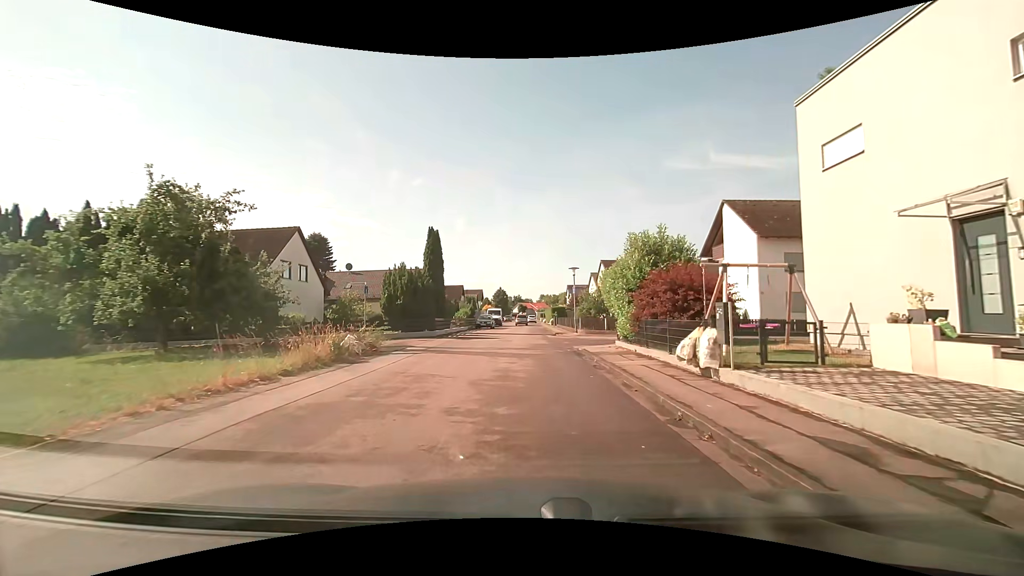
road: residential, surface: asphalt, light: Day
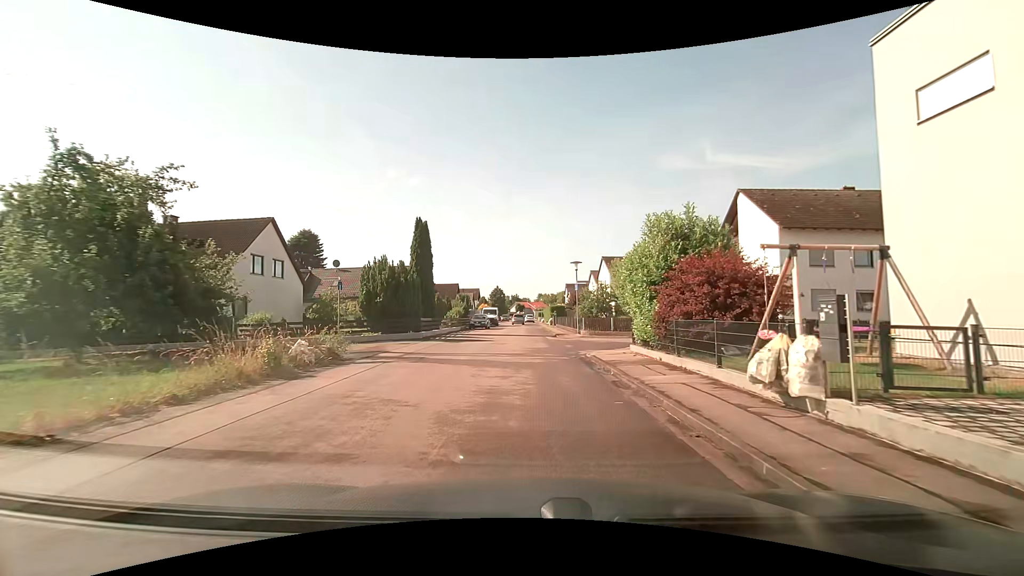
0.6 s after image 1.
(0.0, +3.4) m; 0°
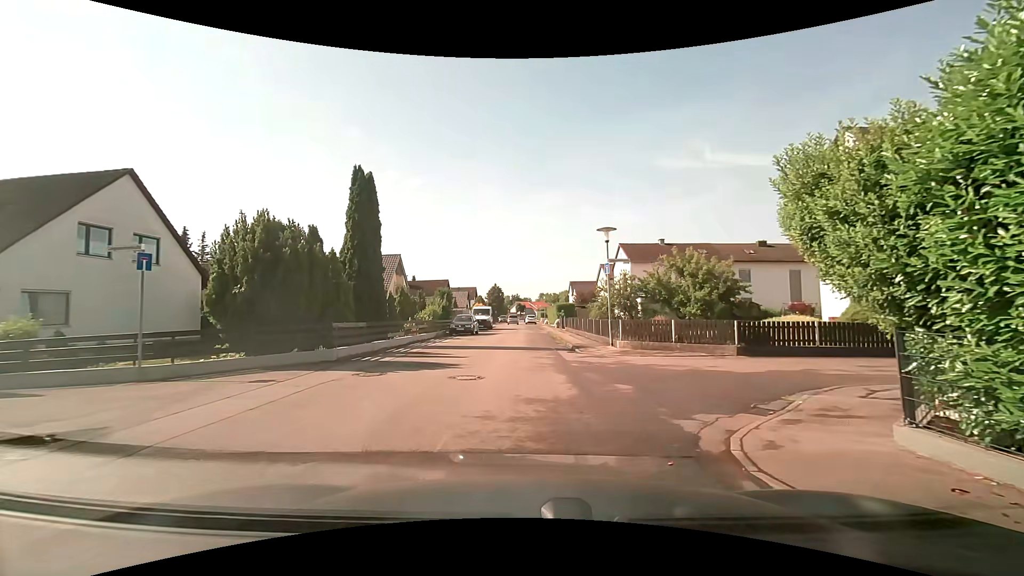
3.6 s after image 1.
(0.0, +11.9) m; 0°
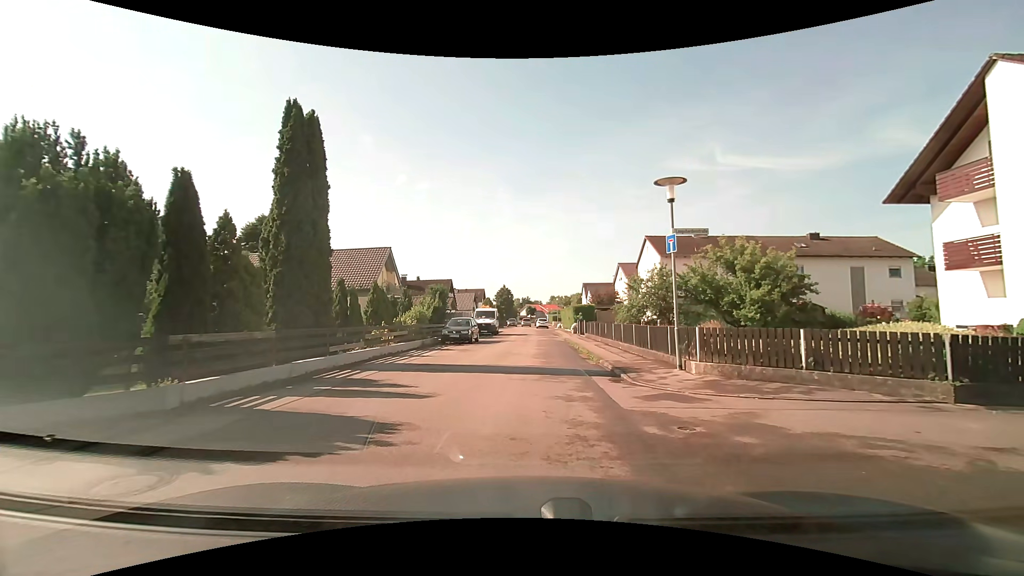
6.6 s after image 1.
(-0.1, +7.1) m; -2°
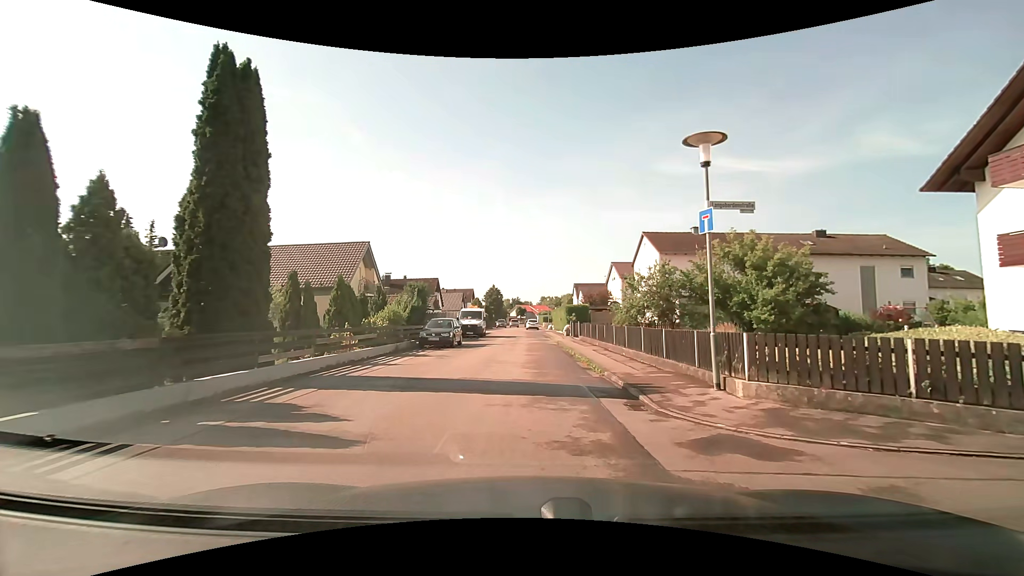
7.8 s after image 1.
(+0.1, +3.1) m; +3°
